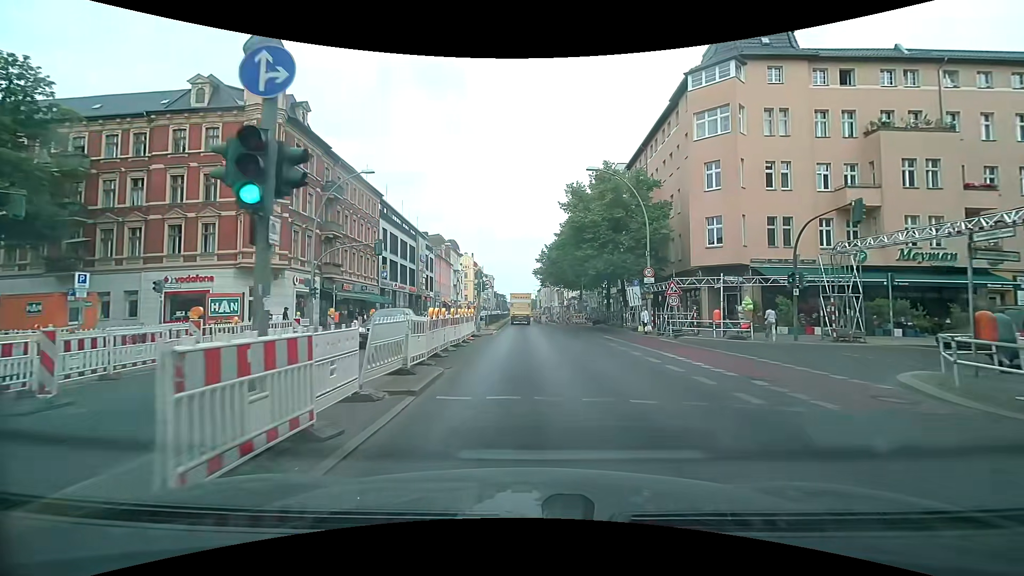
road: primary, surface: asphalt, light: Day
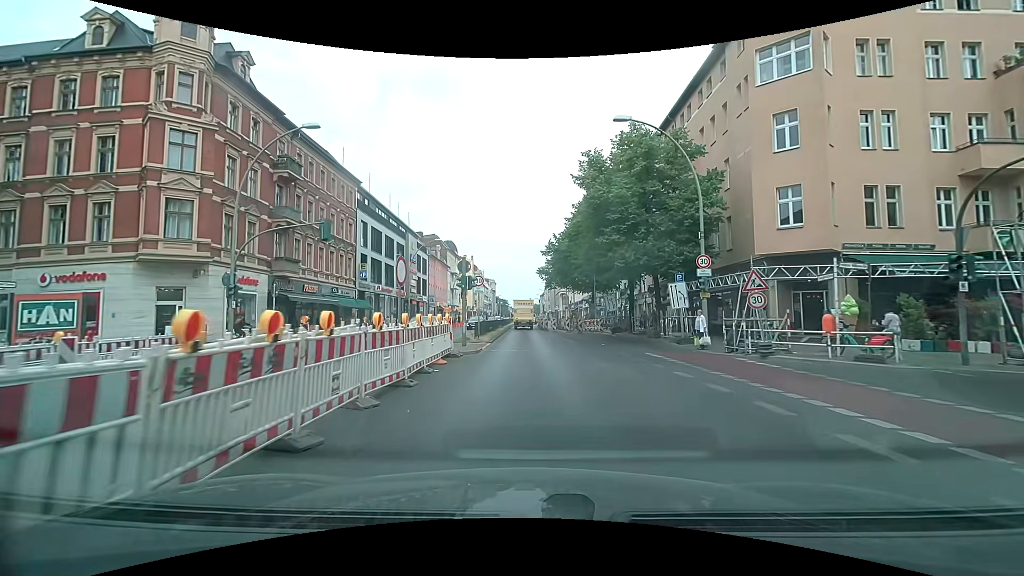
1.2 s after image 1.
(-0.1, +8.9) m; -1°
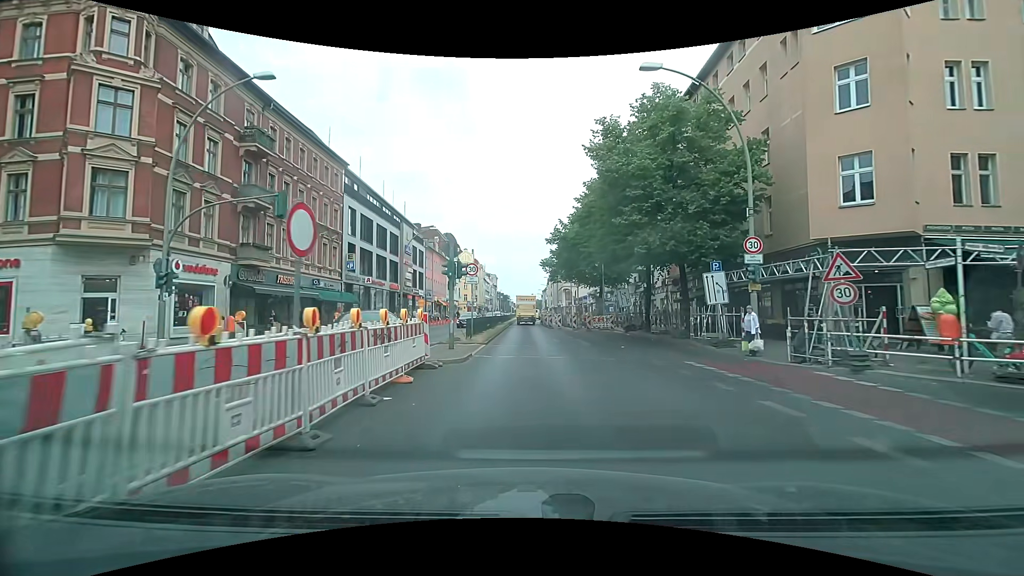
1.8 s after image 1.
(0.0, +4.4) m; 0°
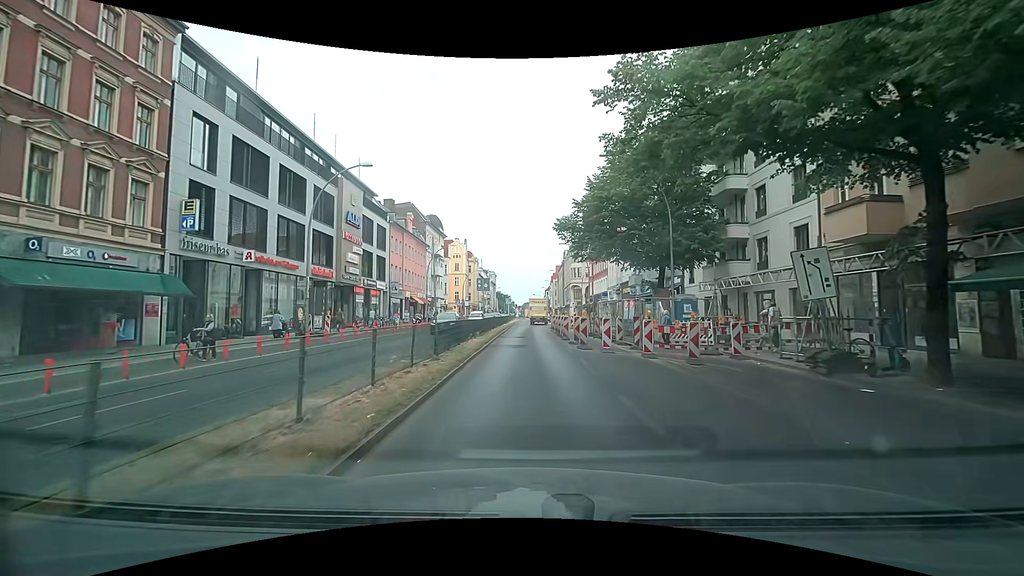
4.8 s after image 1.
(+0.1, +22.9) m; -1°
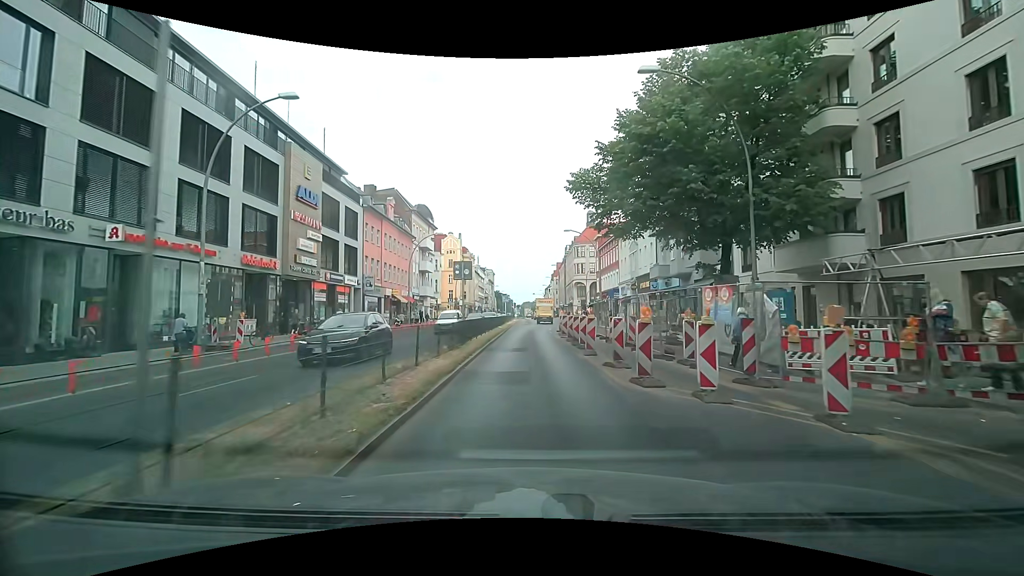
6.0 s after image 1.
(+0.2, +9.6) m; +2°
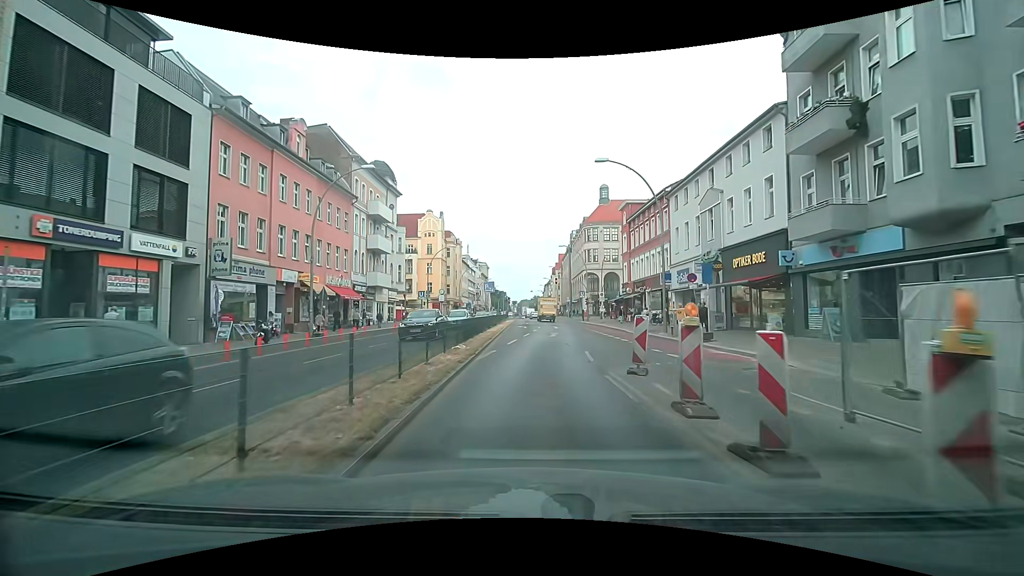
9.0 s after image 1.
(-0.2, +24.5) m; -1°
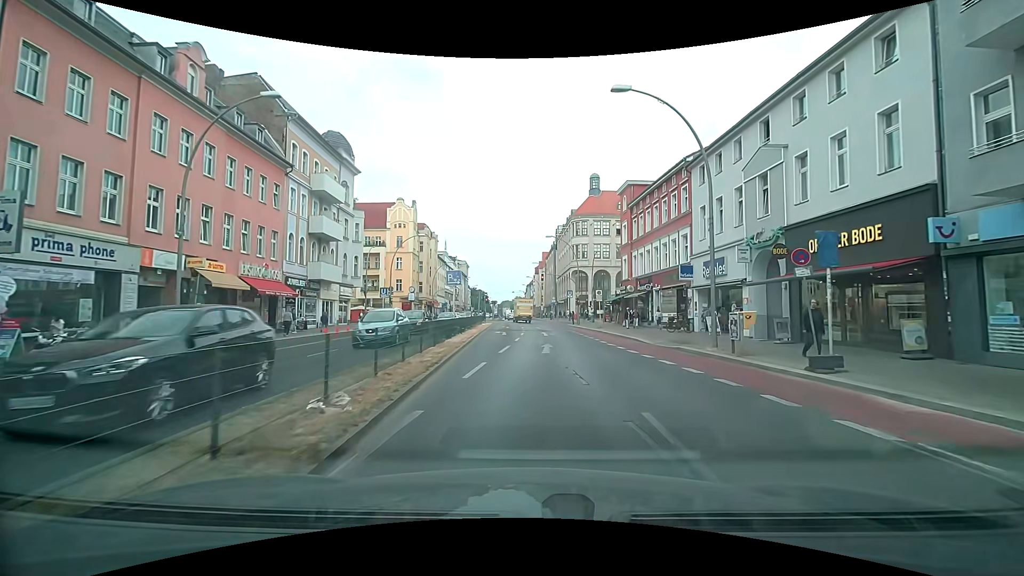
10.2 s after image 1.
(+0.2, +9.9) m; +2°
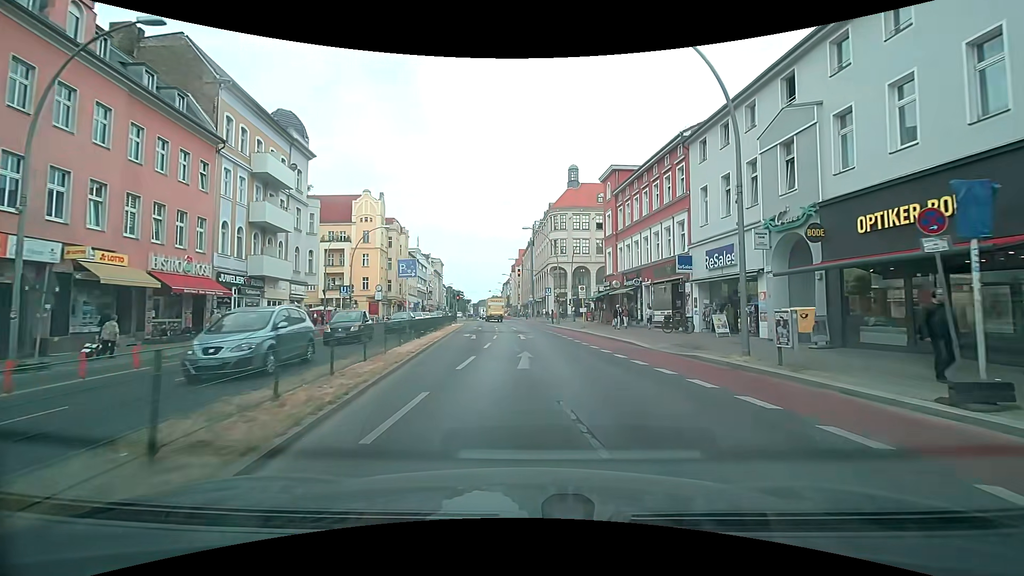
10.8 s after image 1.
(+0.1, +4.9) m; +2°
